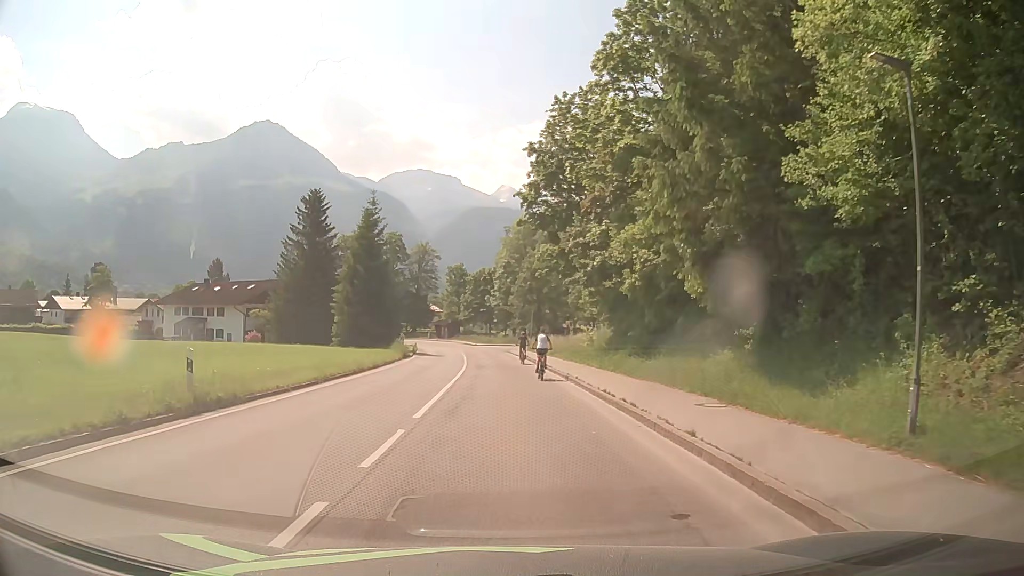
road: tertiary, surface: asphalt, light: Day
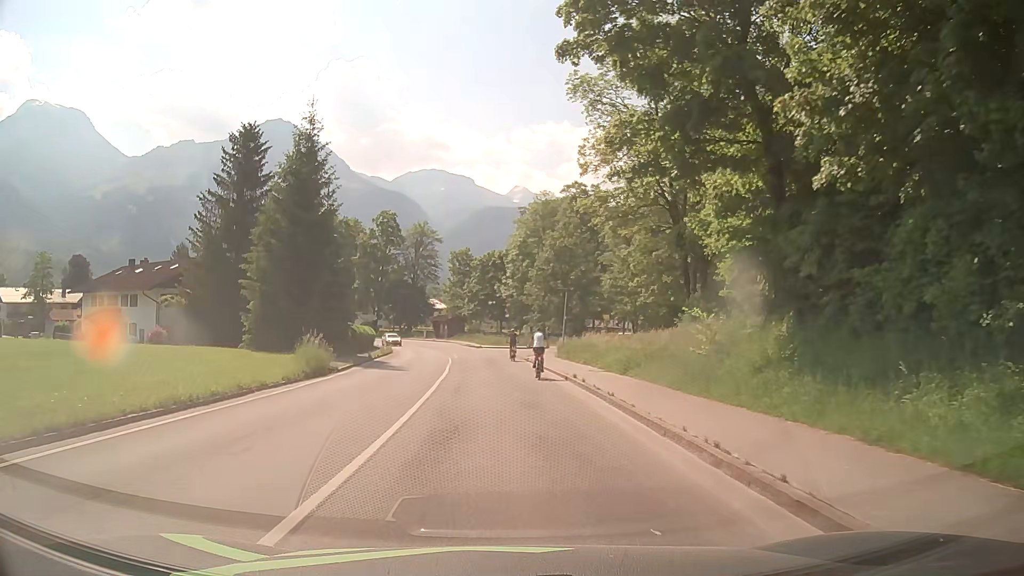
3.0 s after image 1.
(-0.2, +24.9) m; -1°
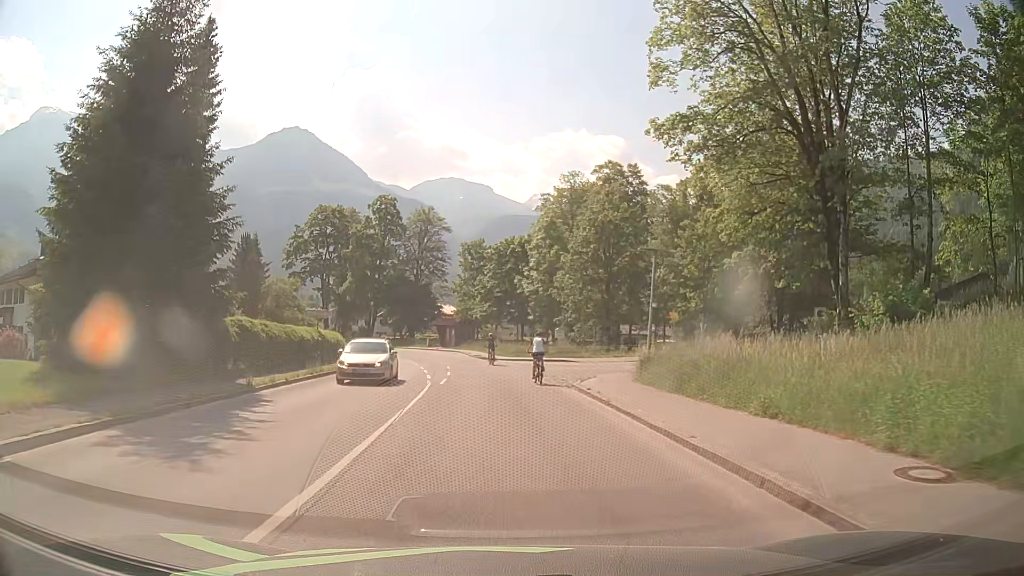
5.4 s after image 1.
(-0.4, +20.2) m; -2°
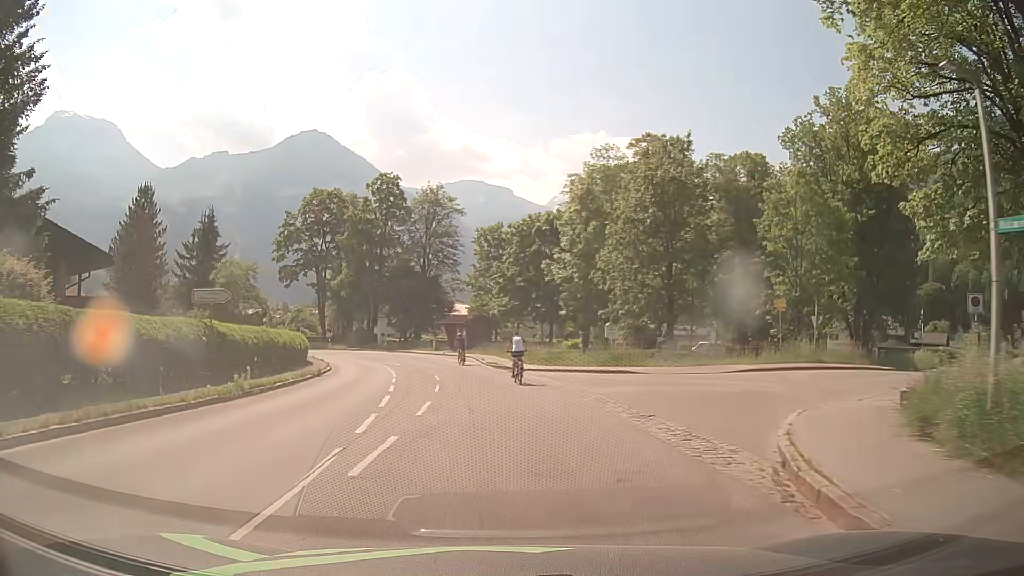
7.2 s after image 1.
(-0.1, +15.6) m; -1°
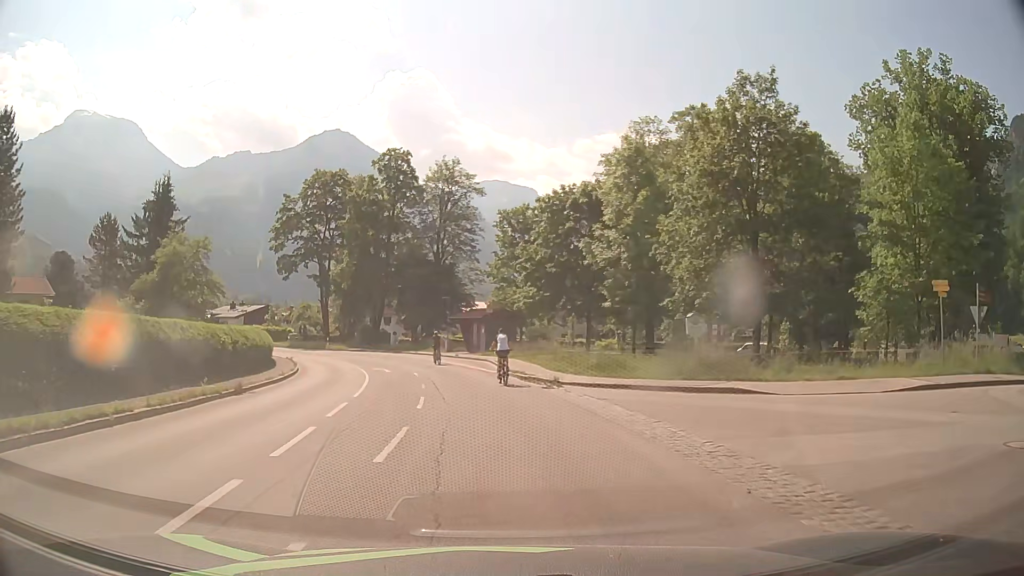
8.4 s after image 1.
(-0.1, +11.7) m; -2°
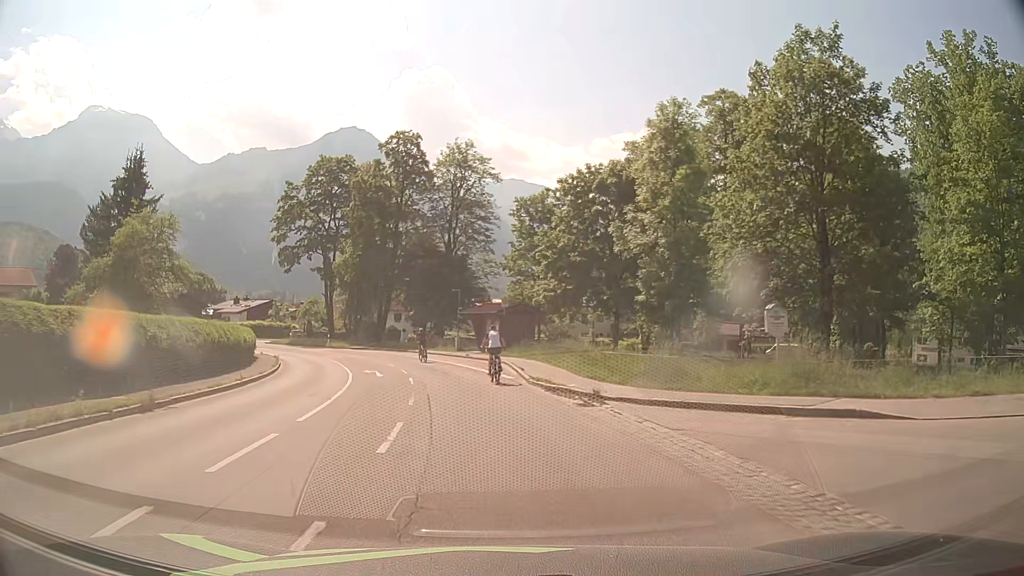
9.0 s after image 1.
(-0.1, +5.8) m; -1°
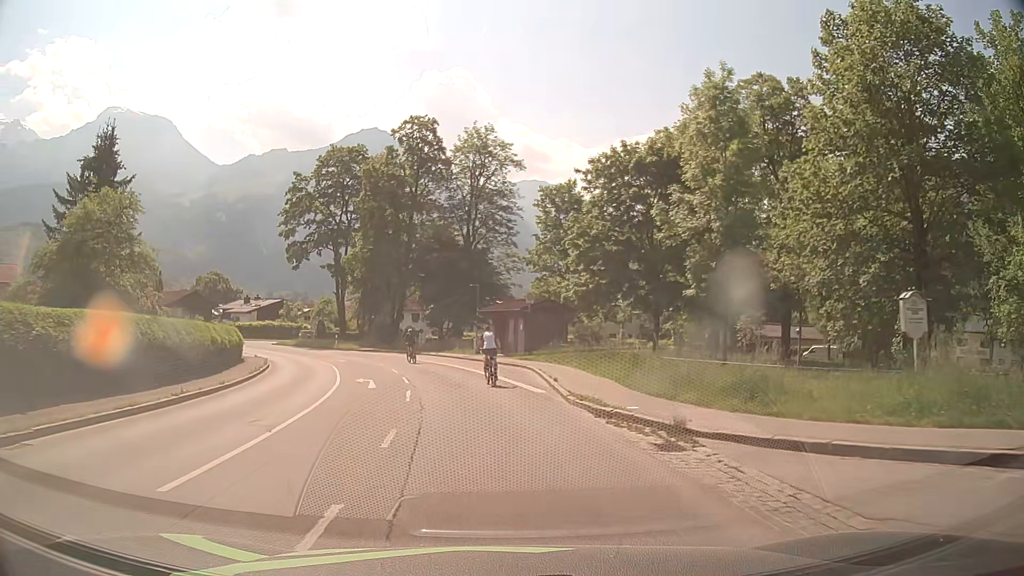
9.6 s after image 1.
(-0.1, +5.5) m; -2°
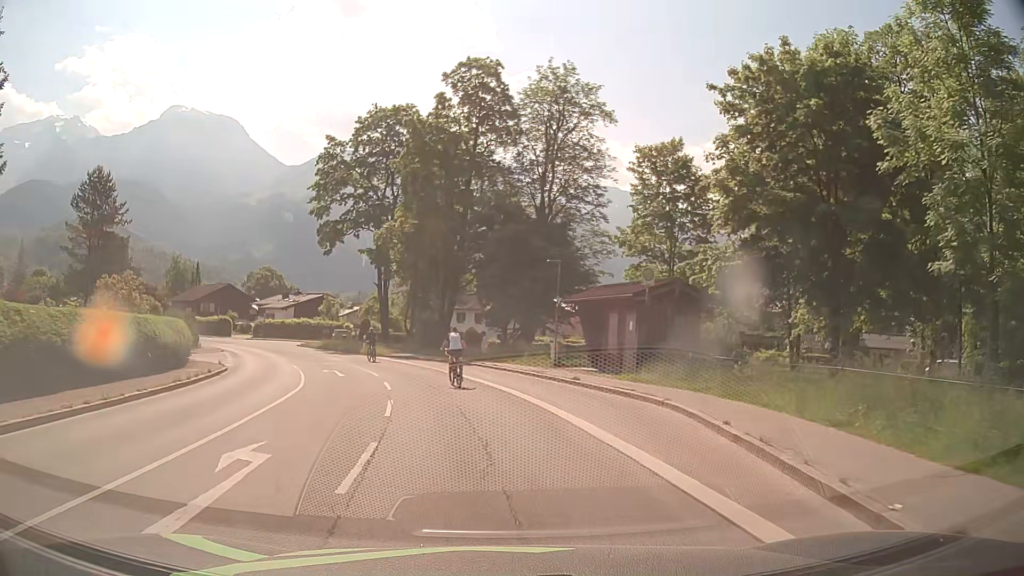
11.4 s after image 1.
(-0.8, +15.2) m; -6°
(0, +10) (-2, +20) (-5, +29) (-9, +39) (-13, +47) (-19, +56) (-24, +64) (-30, +72) (-37, +80) (-44, +86) m
